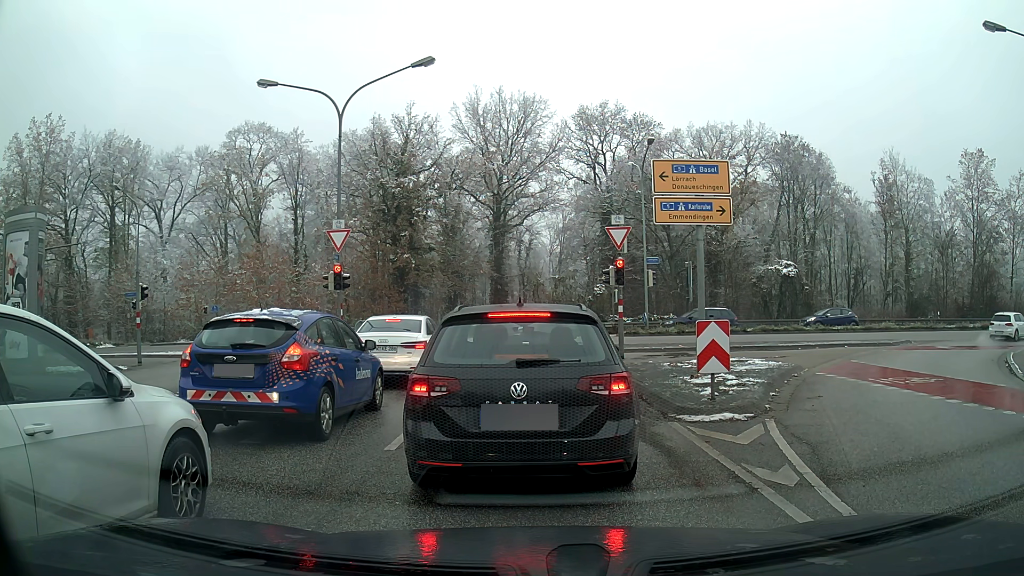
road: tertiary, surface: asphalt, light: Day
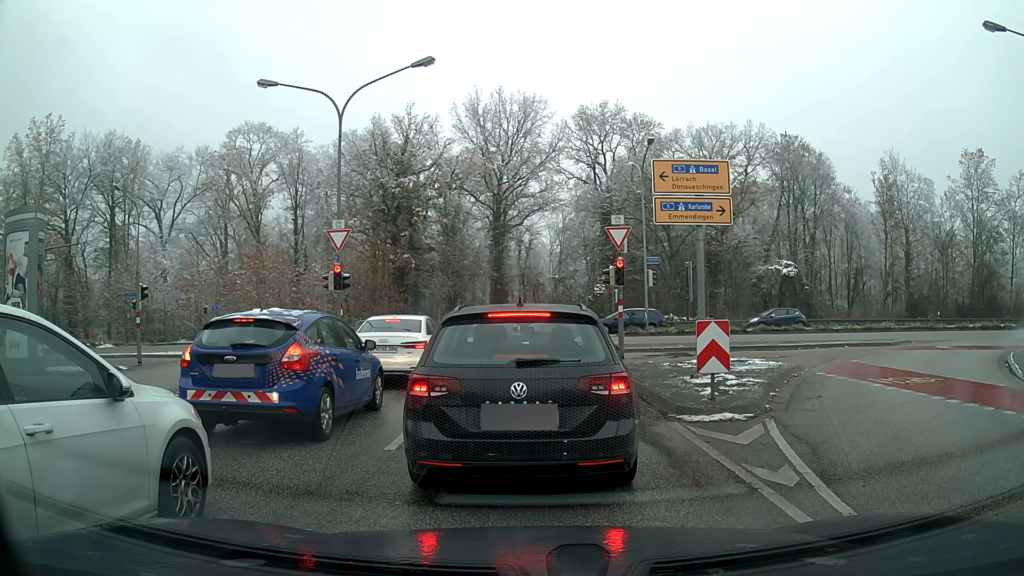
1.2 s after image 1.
(0.0, 0.0) m; 0°
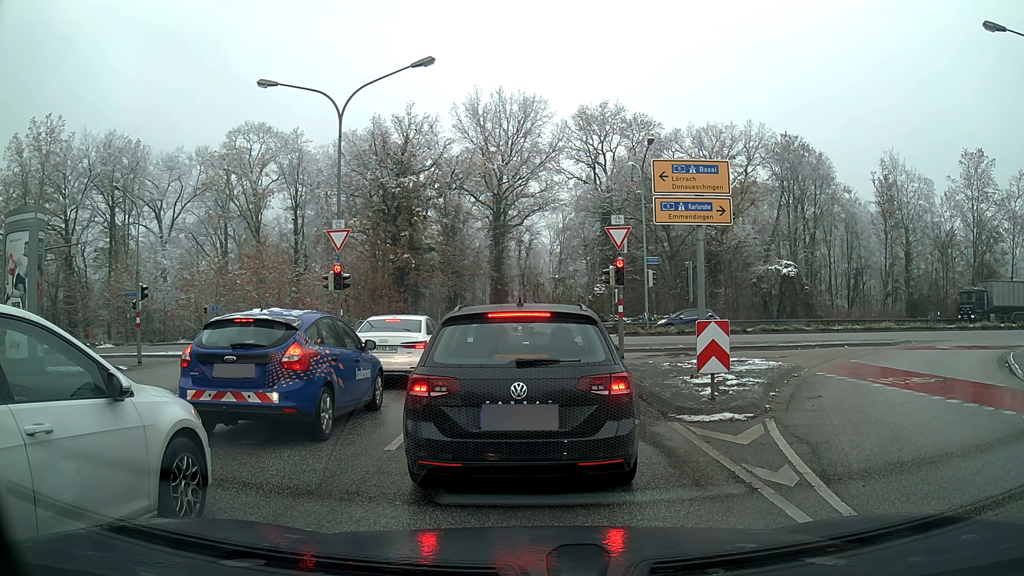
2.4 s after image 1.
(0.0, 0.0) m; 0°
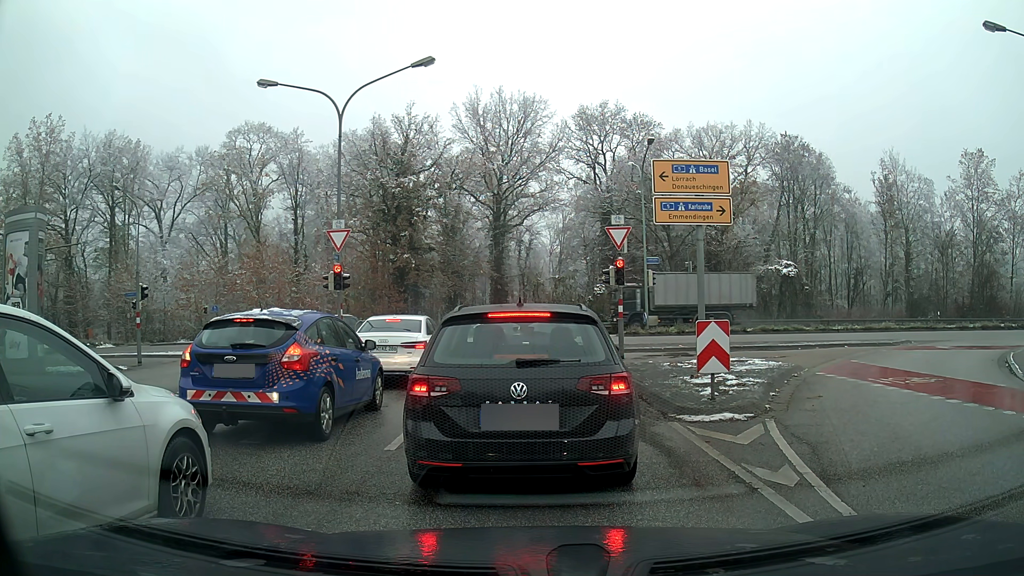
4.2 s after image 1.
(0.0, 0.0) m; 0°
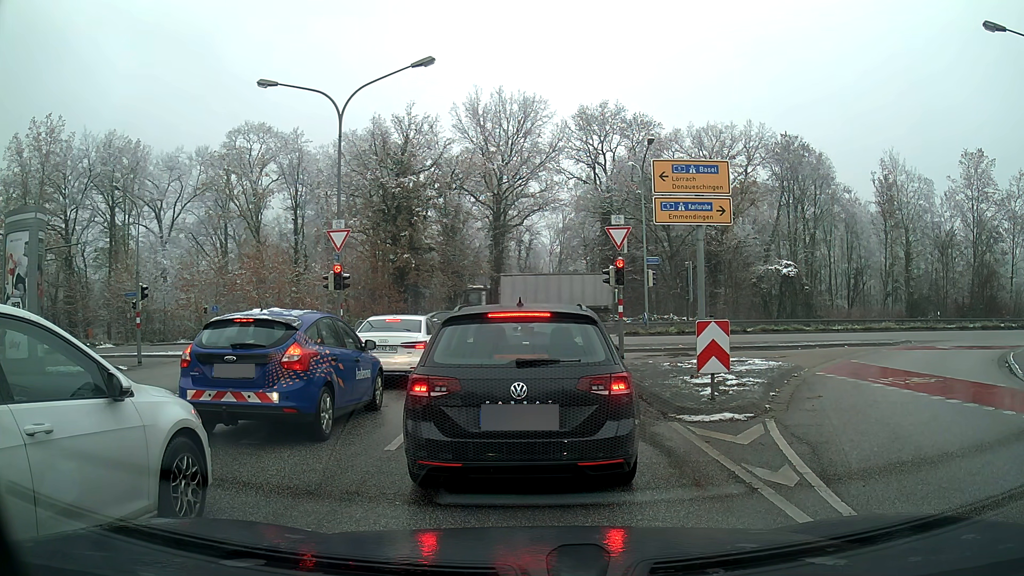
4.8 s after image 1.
(0.0, 0.0) m; 0°
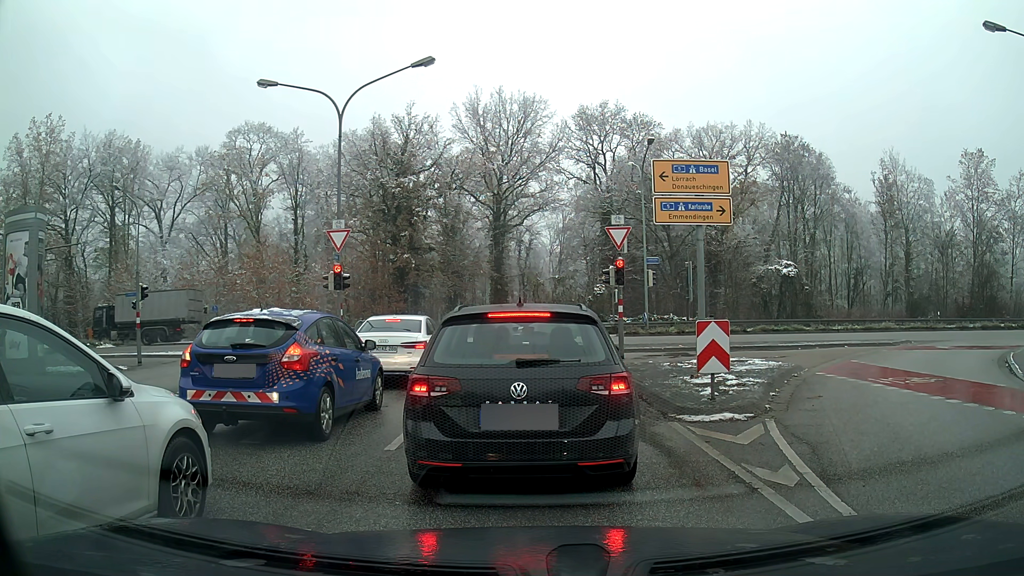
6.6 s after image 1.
(0.0, 0.0) m; 0°
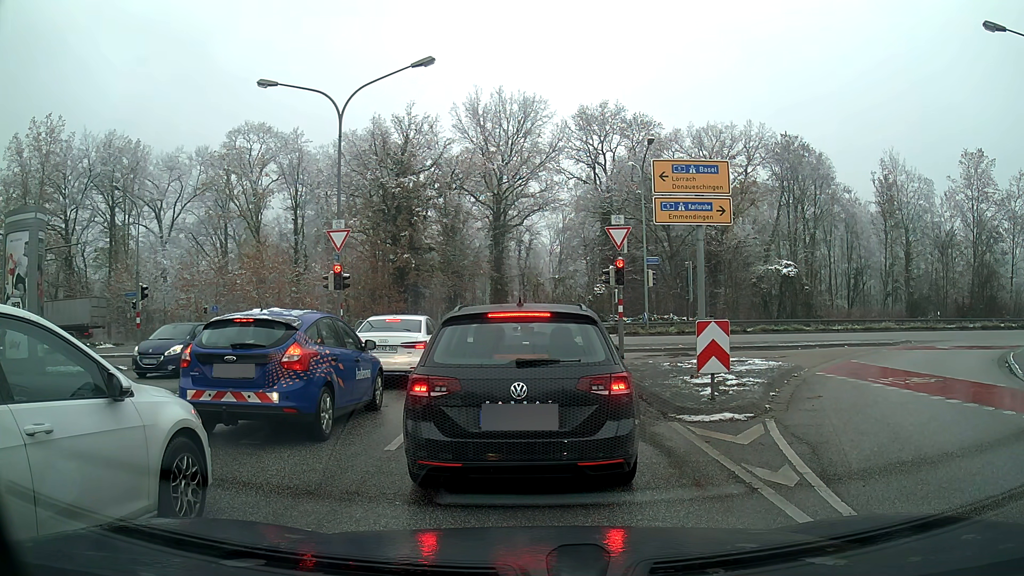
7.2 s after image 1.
(0.0, 0.0) m; 0°
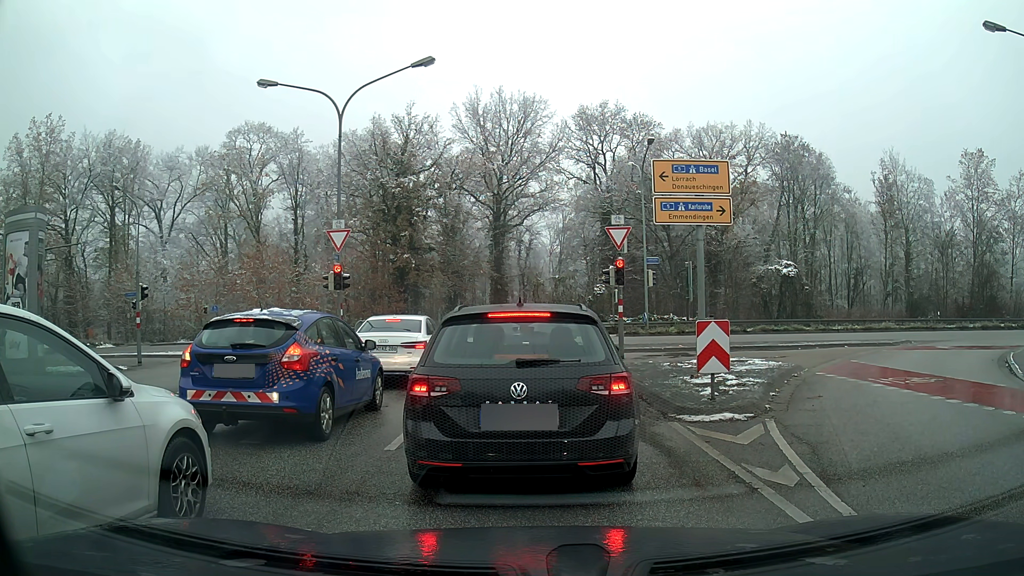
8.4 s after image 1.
(0.0, 0.0) m; 0°
